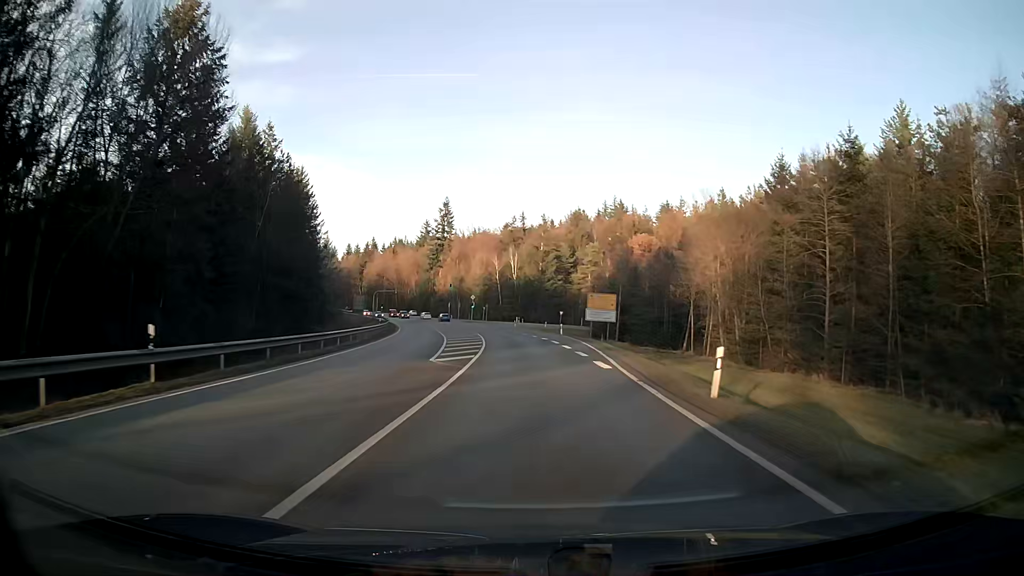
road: secondary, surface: asphalt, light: Day
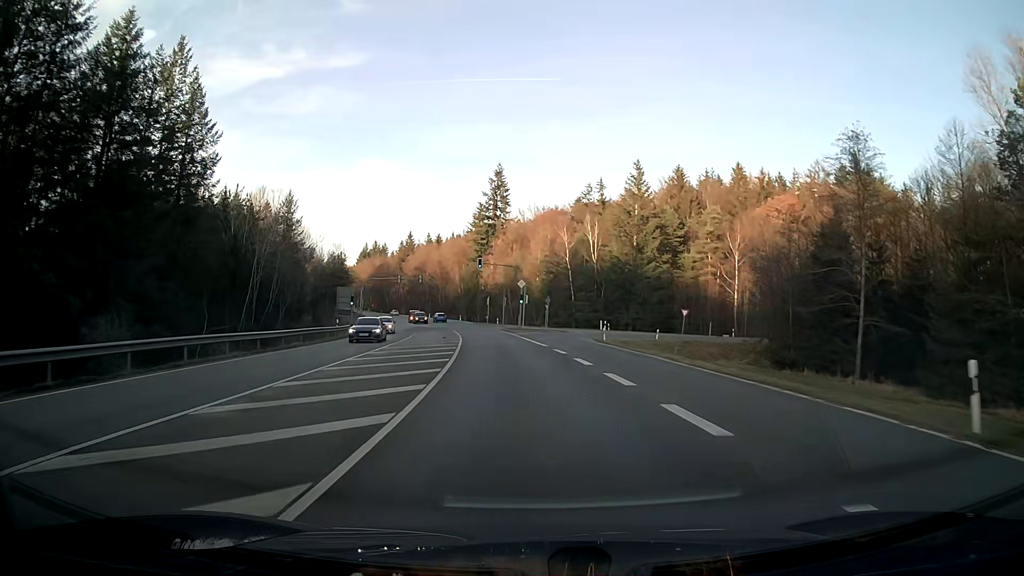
(-2.7, +53.9) m; -6°
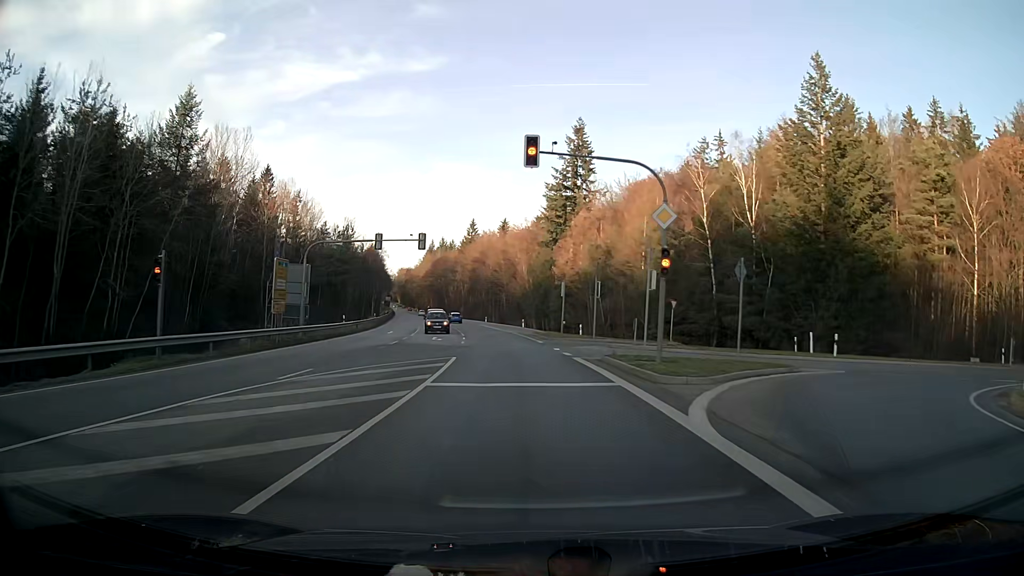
(-2.4, +43.0) m; -7°
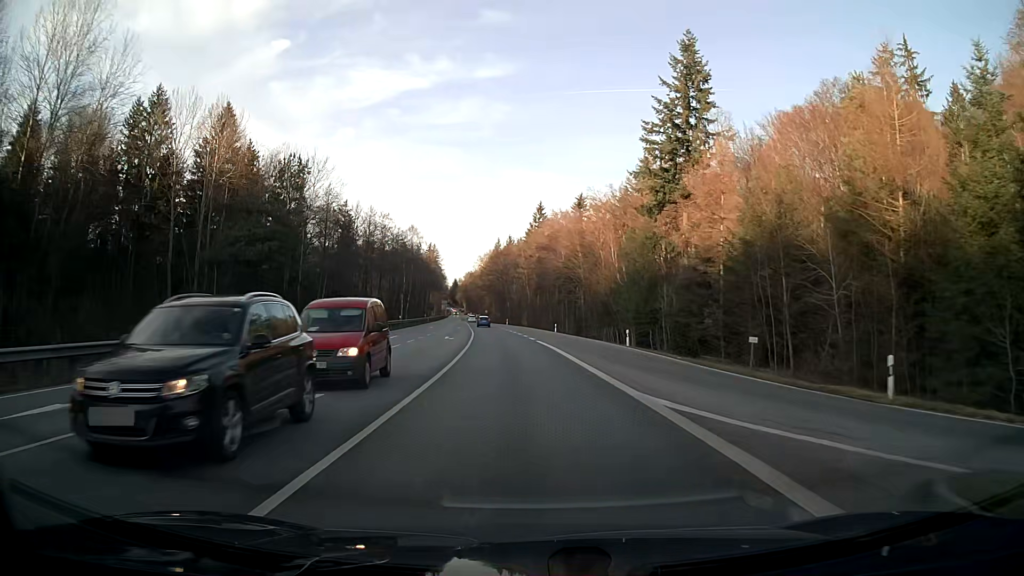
(-2.4, +43.0) m; -6°
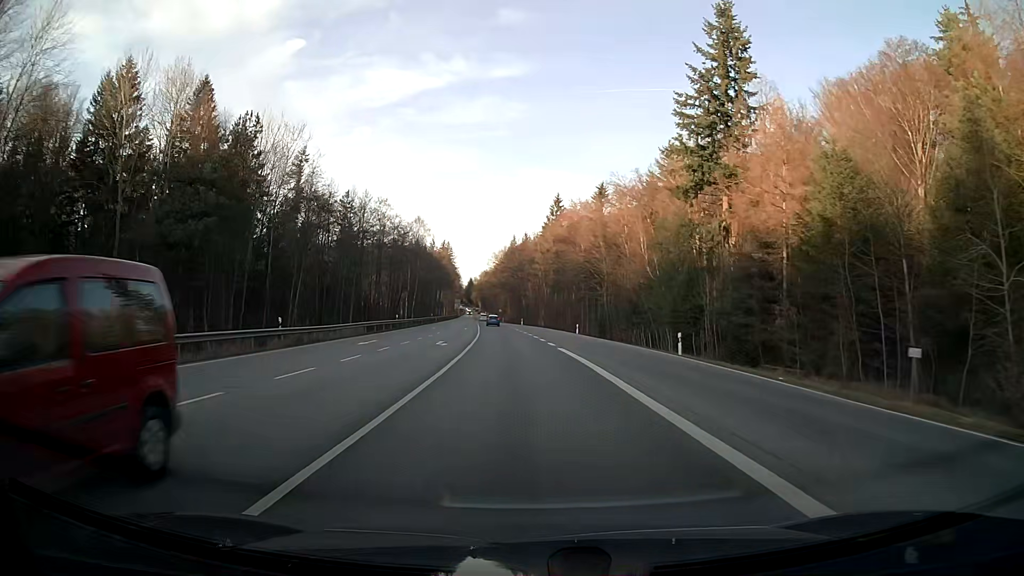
(-0.1, +10.7) m; -1°
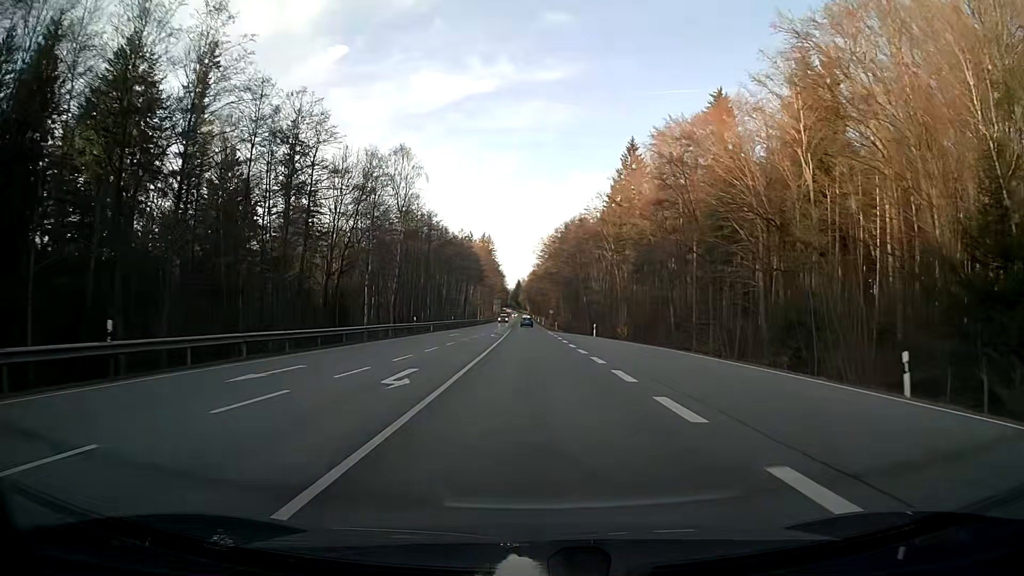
(-2.1, +53.6) m; -4°
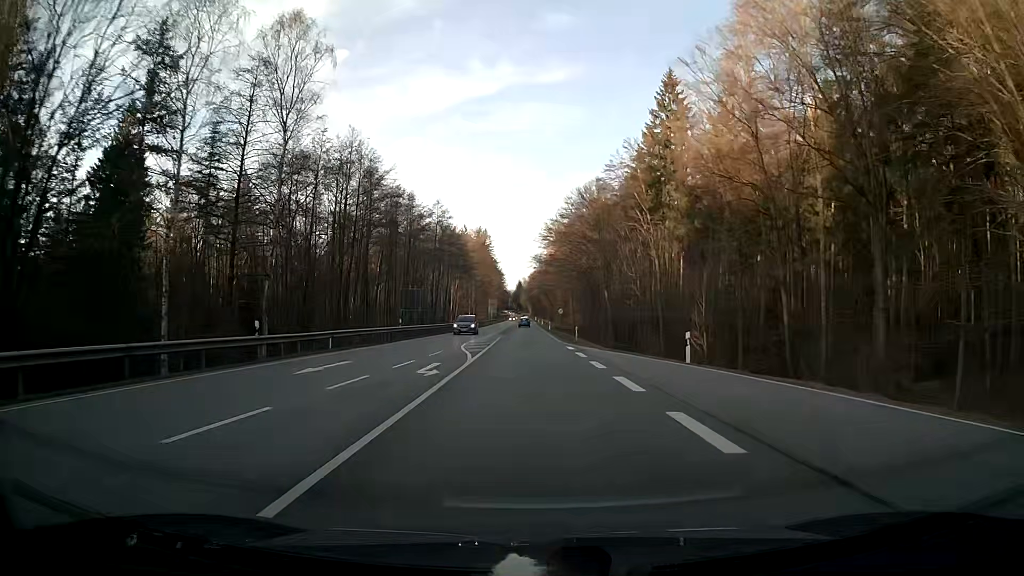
(-0.1, +32.2) m; 0°
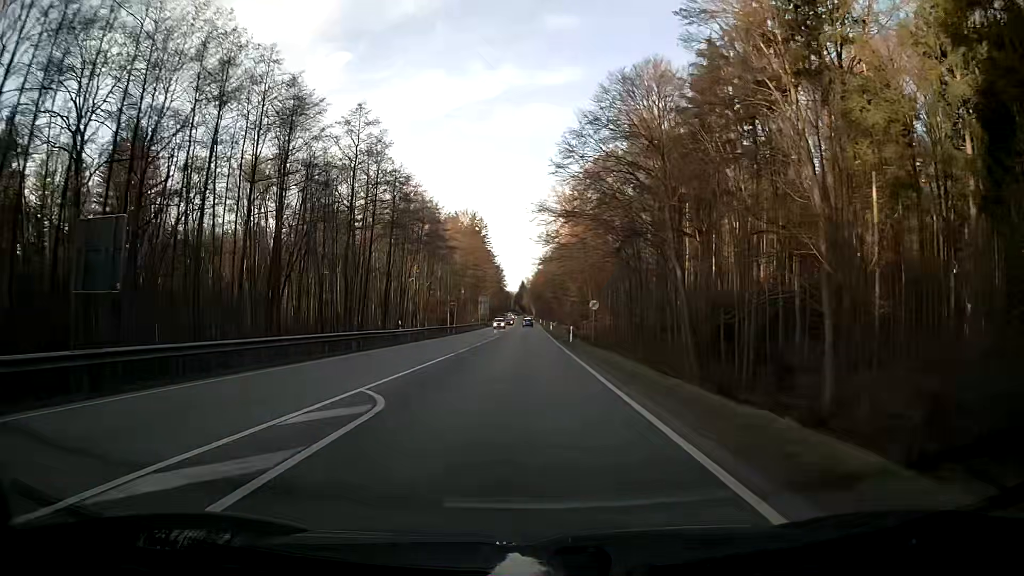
(-0.2, +42.9) m; -1°
